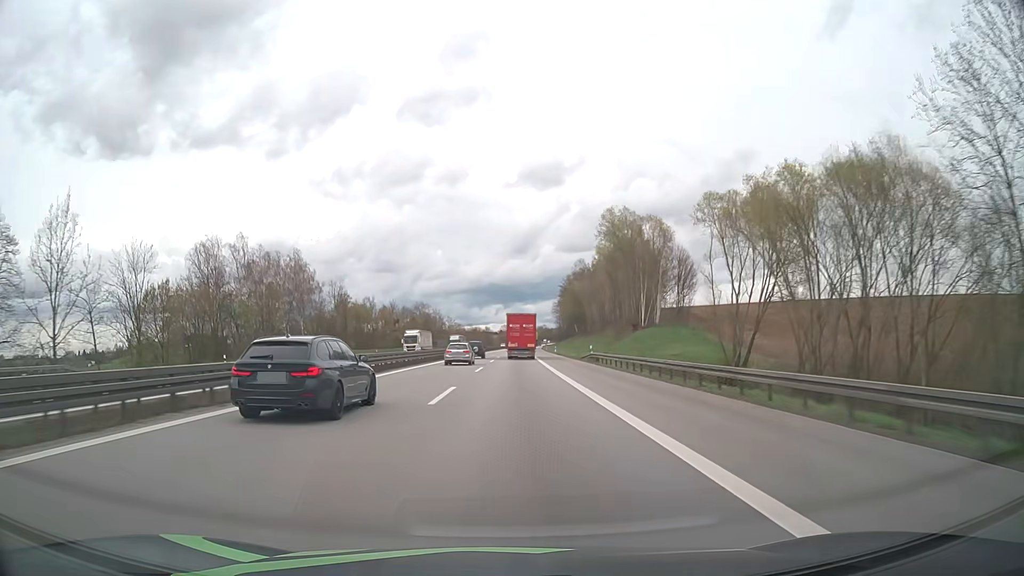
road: motorway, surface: asphalt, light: Day
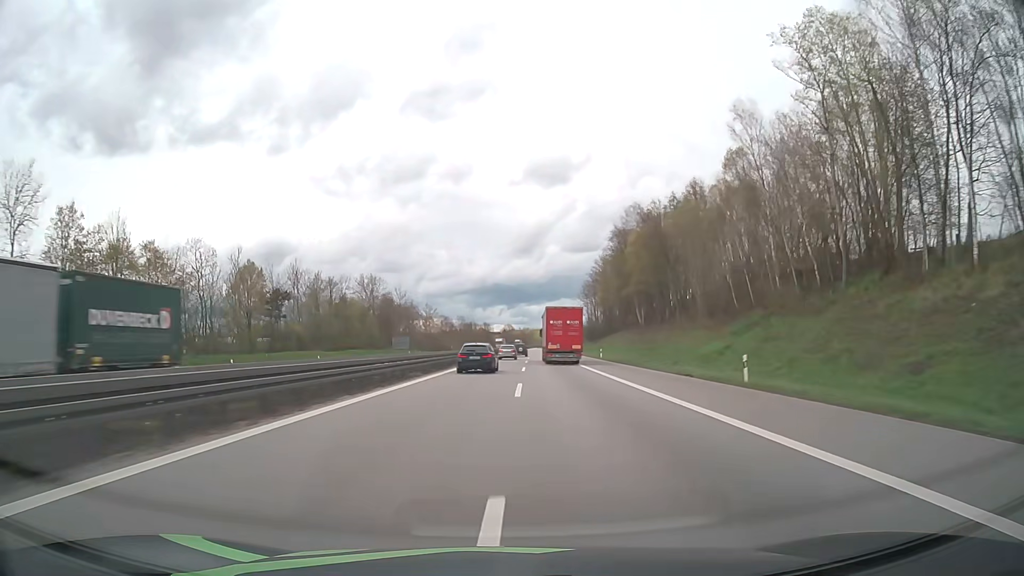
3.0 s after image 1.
(-0.3, +87.9) m; 0°
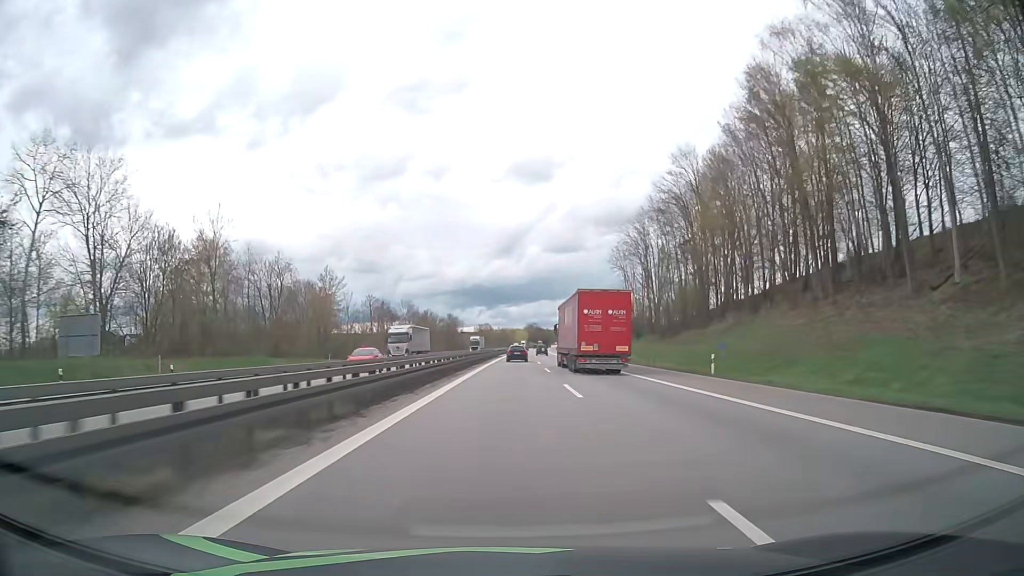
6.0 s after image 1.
(+1.4, +91.4) m; +2°
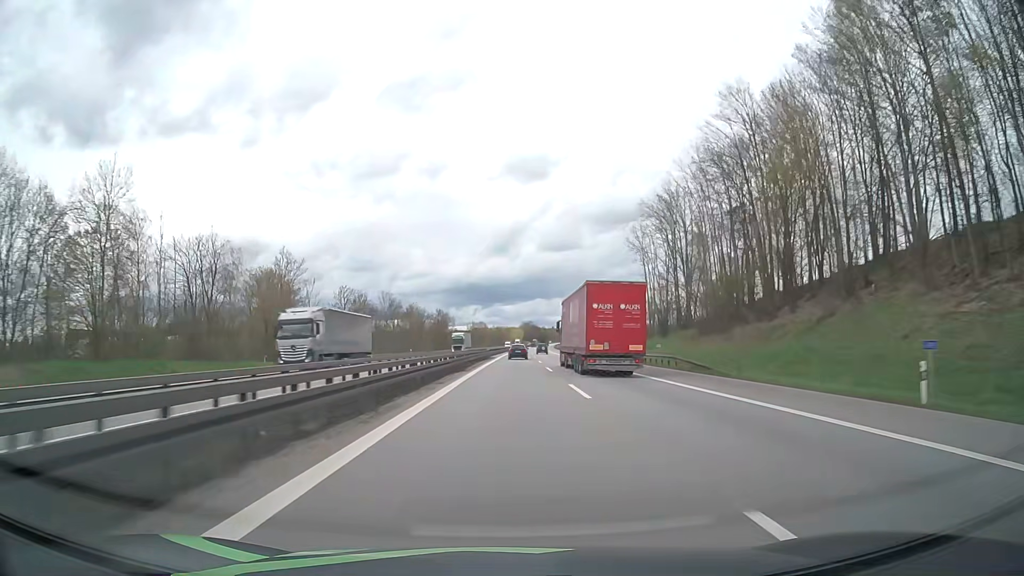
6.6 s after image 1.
(0.0, +18.8) m; 0°
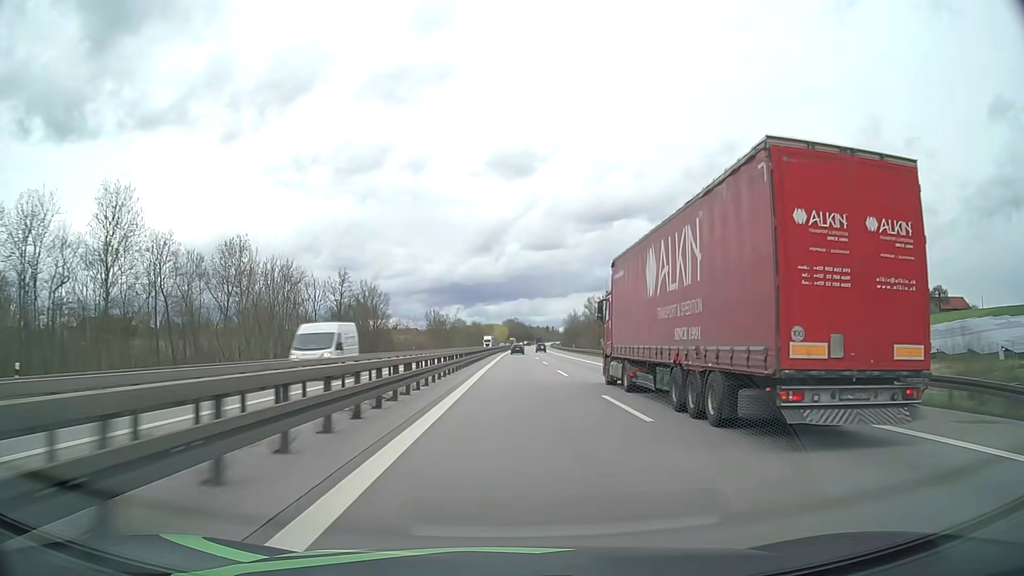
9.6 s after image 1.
(+1.4, +96.3) m; +1°
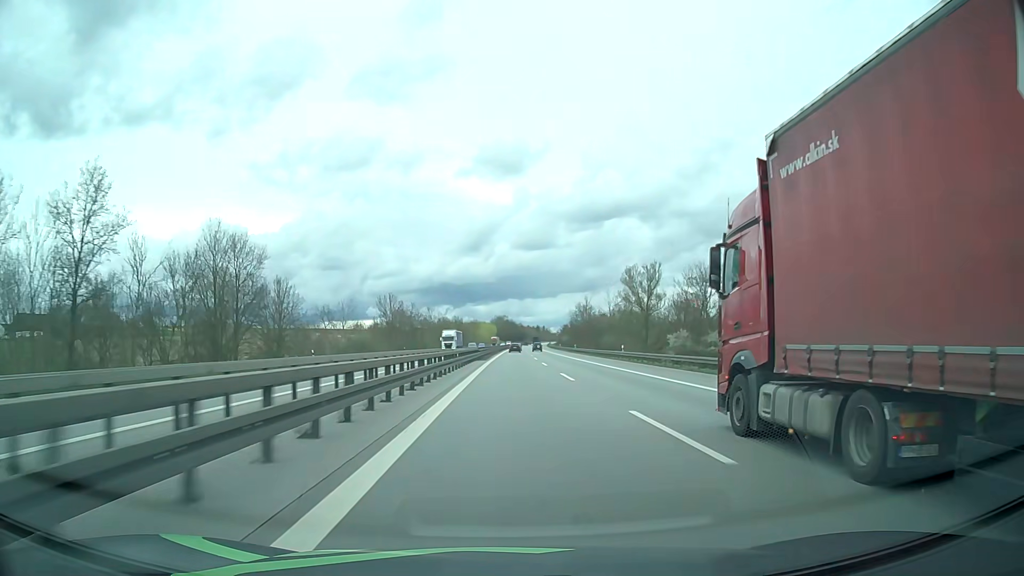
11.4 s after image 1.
(+0.5, +59.0) m; +1°
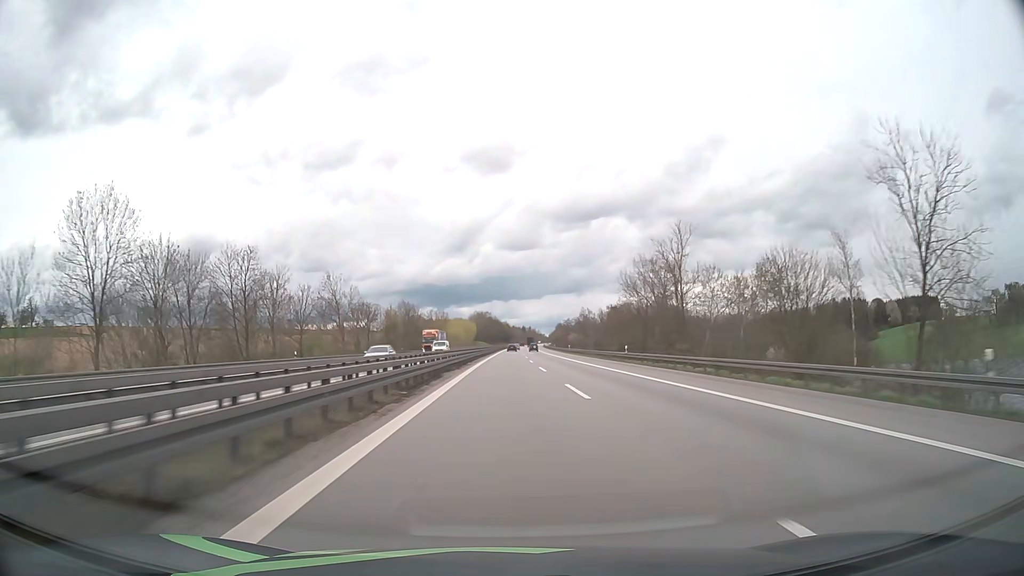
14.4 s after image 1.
(+1.4, +99.6) m; +1°
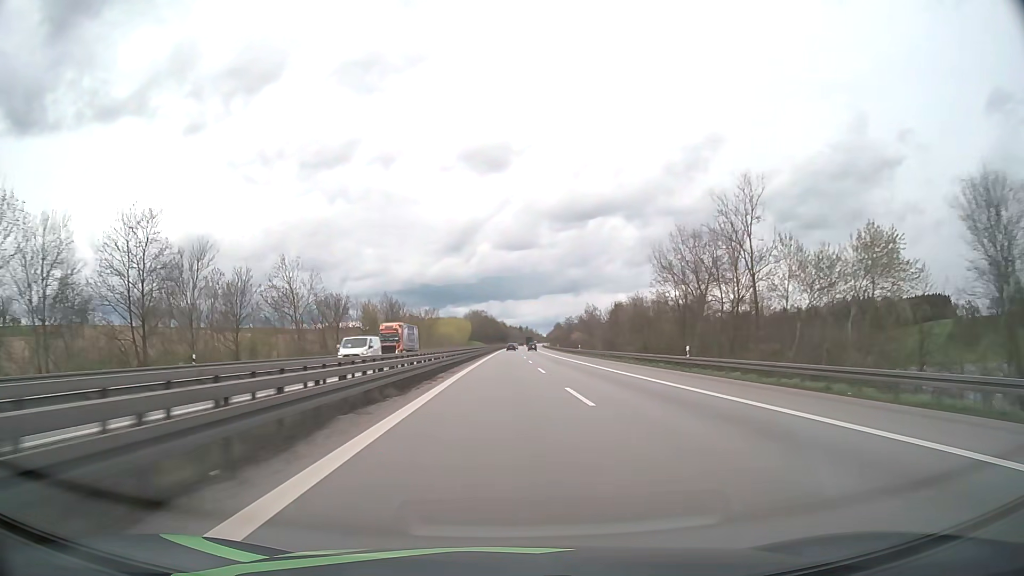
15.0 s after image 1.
(+0.1, +20.1) m; 0°
(0, +10) (0, +20) (0, +30) (0, +40) (0, +50) (0, +60) (0, +70) (0, +80) (+1, +90) (+1, +100) m
